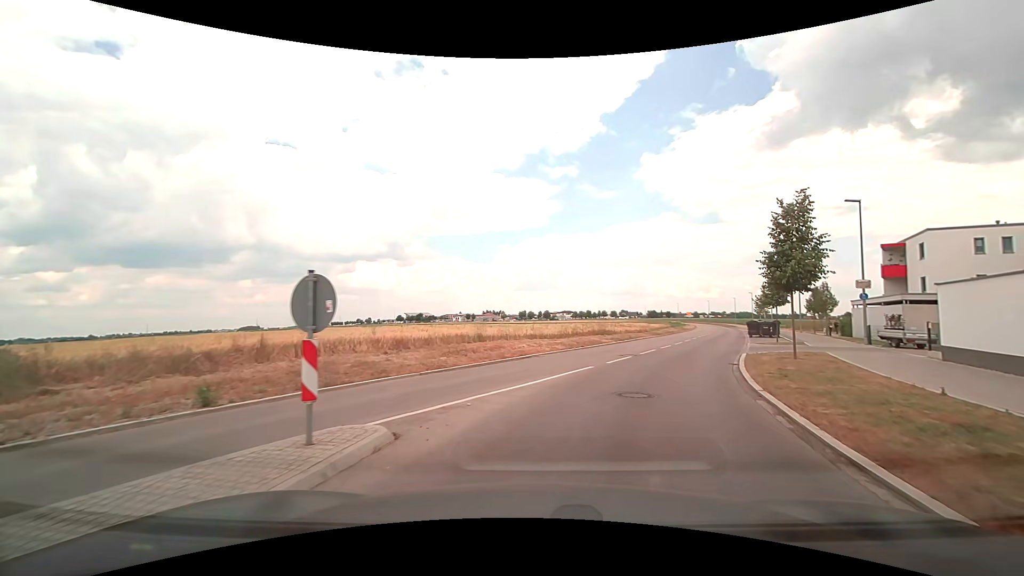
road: tertiary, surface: asphalt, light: Day
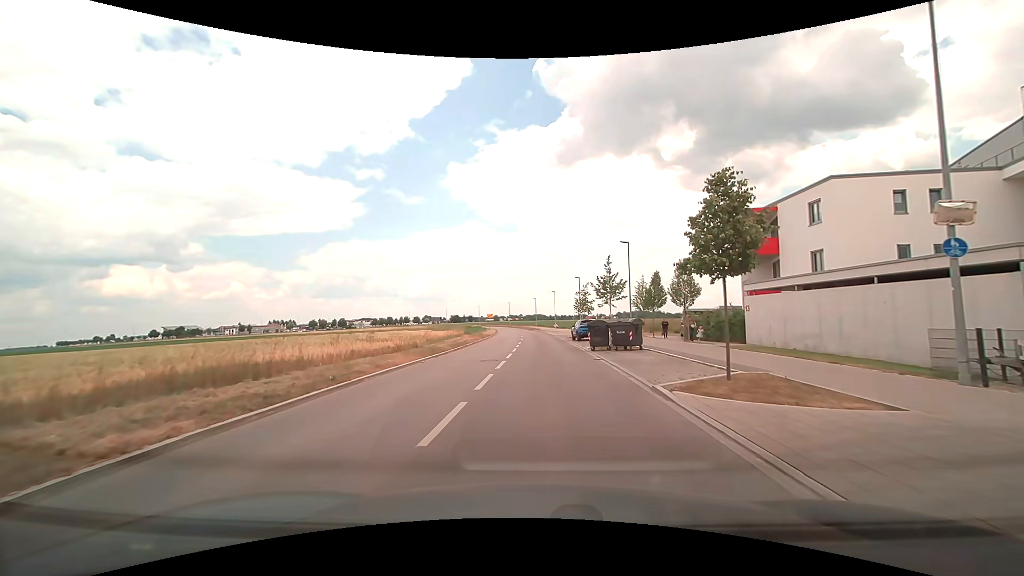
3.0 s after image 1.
(+6.0, +22.7) m; +22°
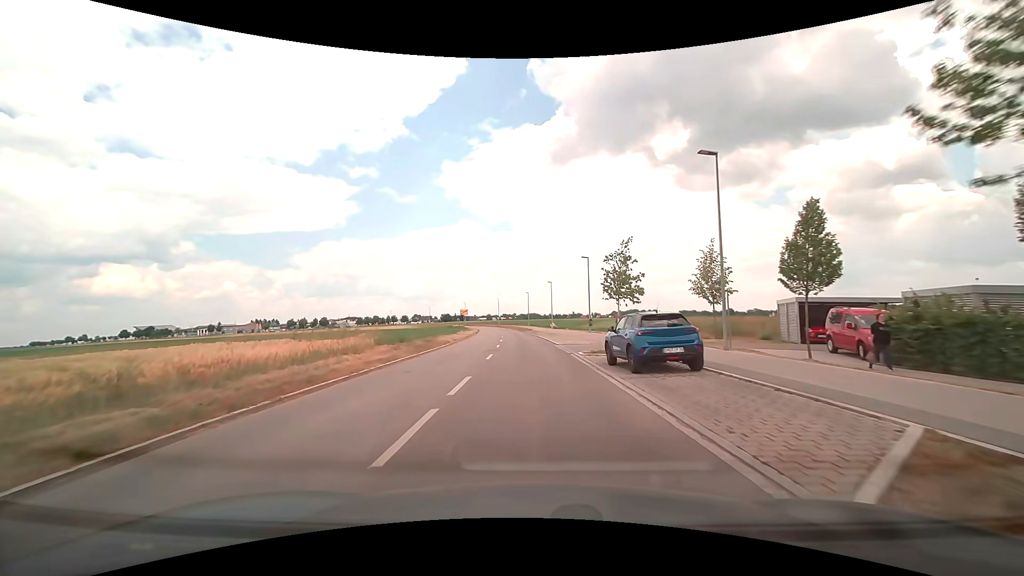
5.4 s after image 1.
(+0.3, +23.5) m; 0°
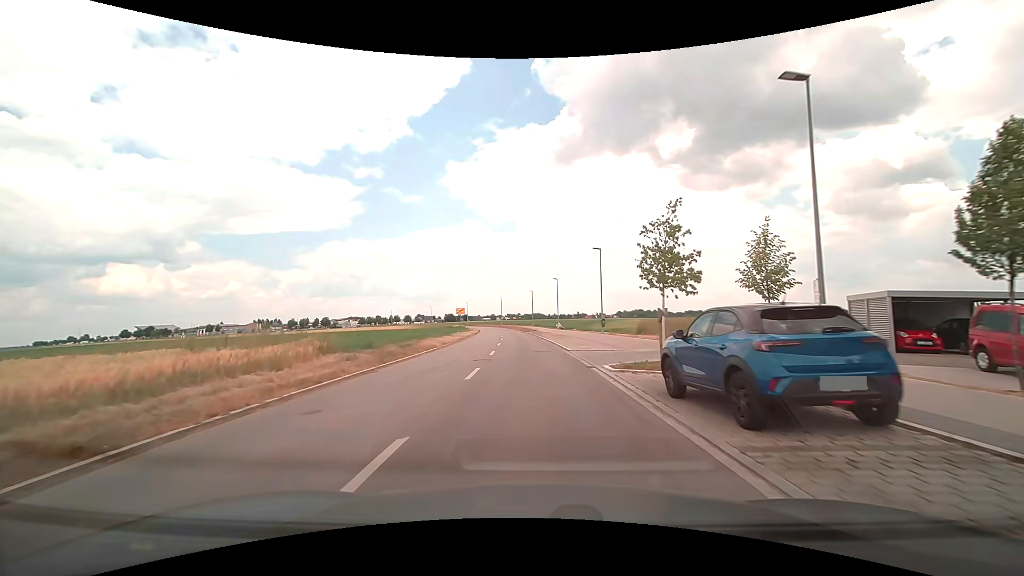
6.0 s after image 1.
(0.0, +6.6) m; -1°
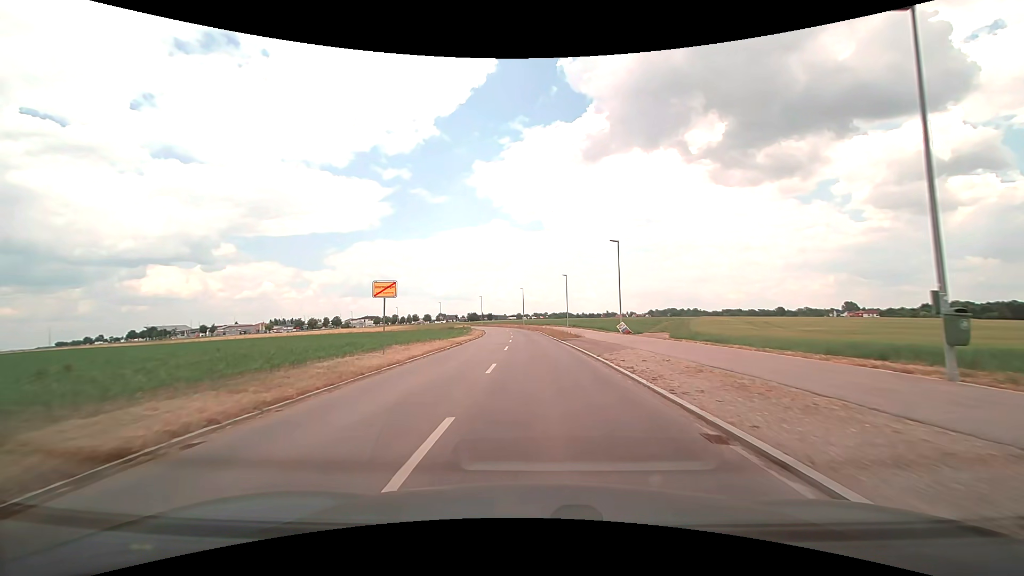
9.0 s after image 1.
(-1.0, +37.1) m; -3°
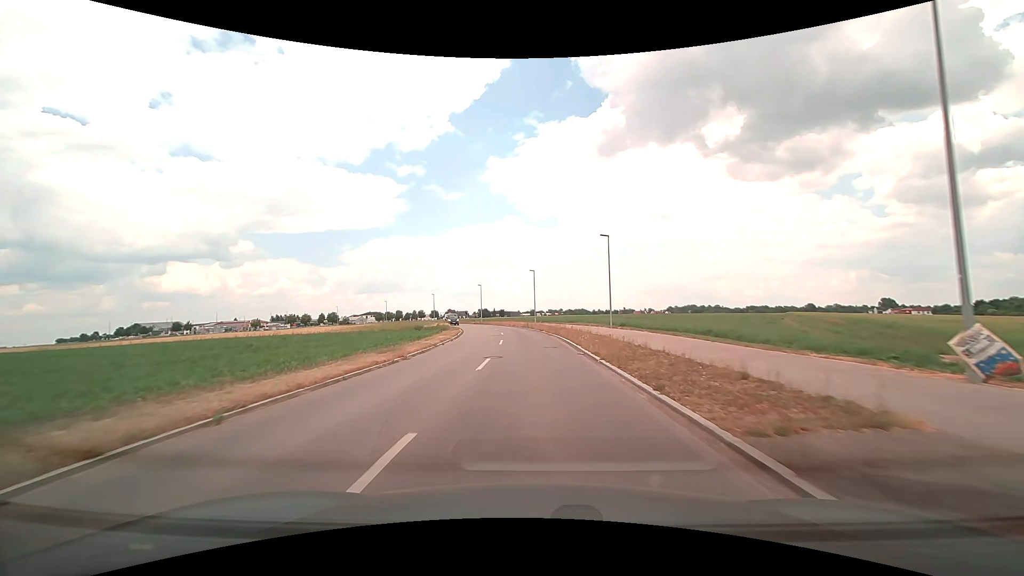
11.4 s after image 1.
(-0.3, +33.9) m; -2°
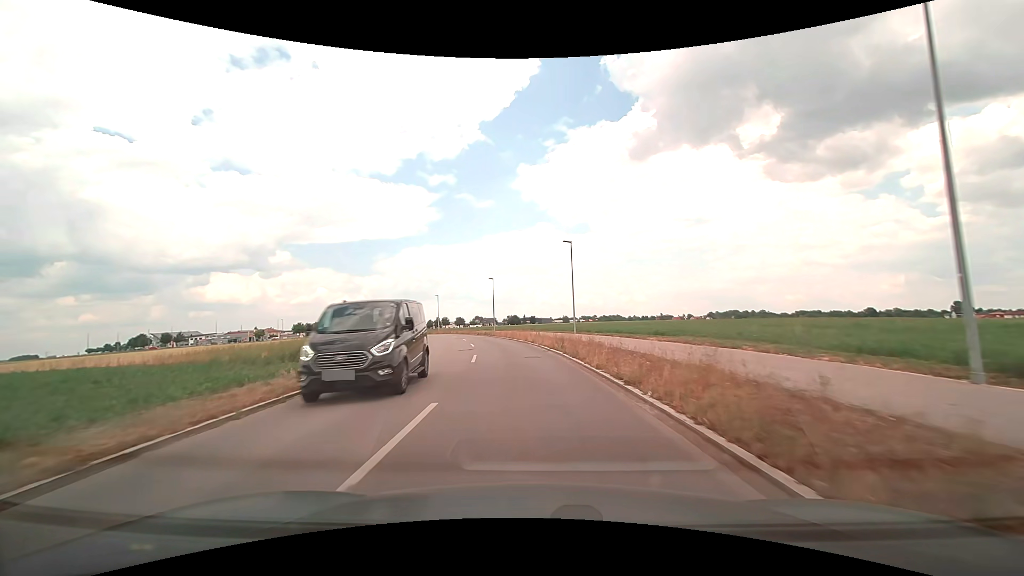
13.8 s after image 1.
(-0.4, +34.0) m; -3°
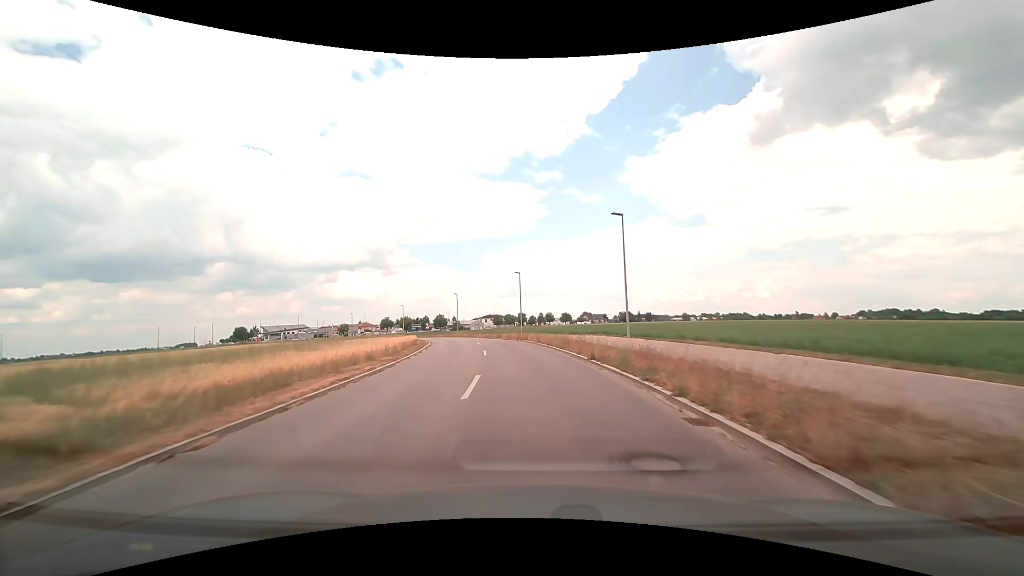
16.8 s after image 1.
(-5.0, +44.5) m; -12°
(0, +10) (-1, +20) (-2, +30) (-4, +40) (-5, +50) (-8, +59) (-11, +69) (-14, +78) (-18, +88) (-22, +97) m
